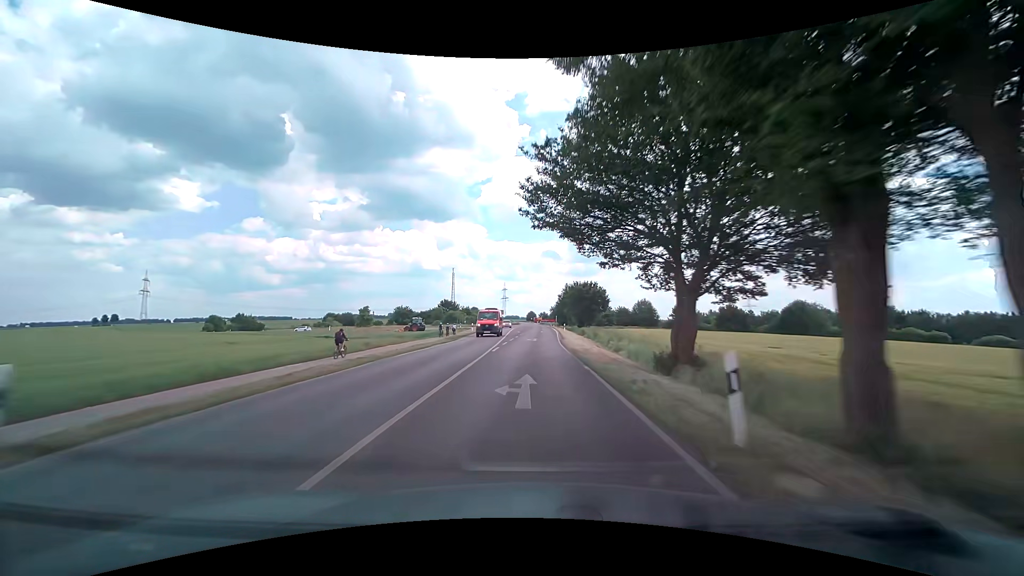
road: tertiary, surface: asphalt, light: Day
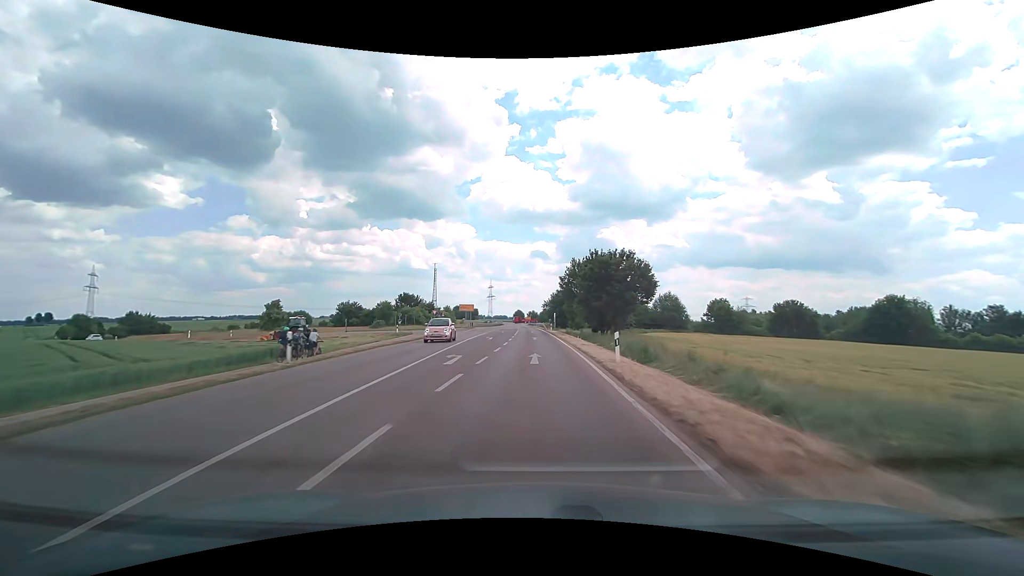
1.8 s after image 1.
(+0.4, +42.4) m; +1°
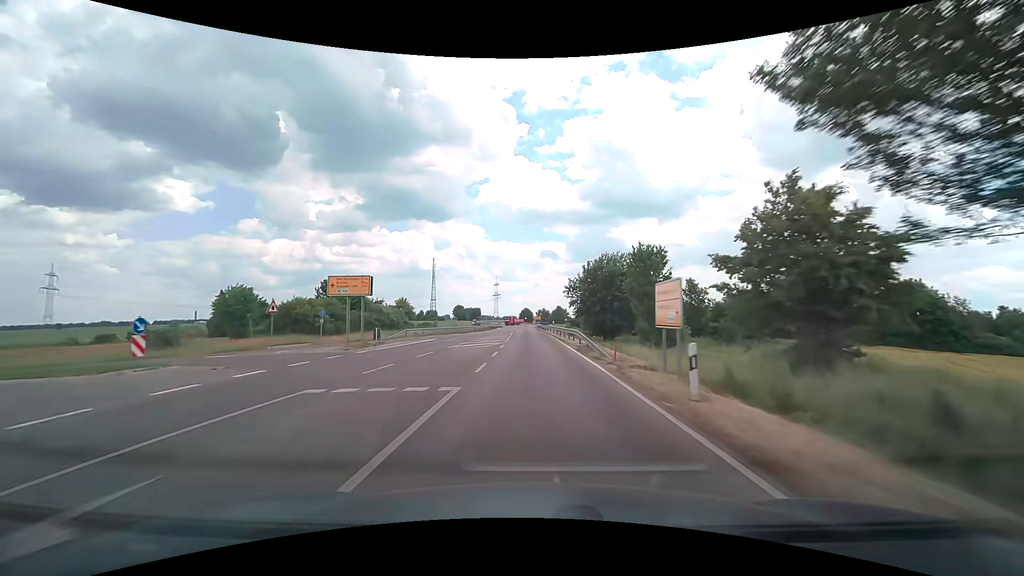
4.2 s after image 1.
(-0.5, +55.5) m; -1°
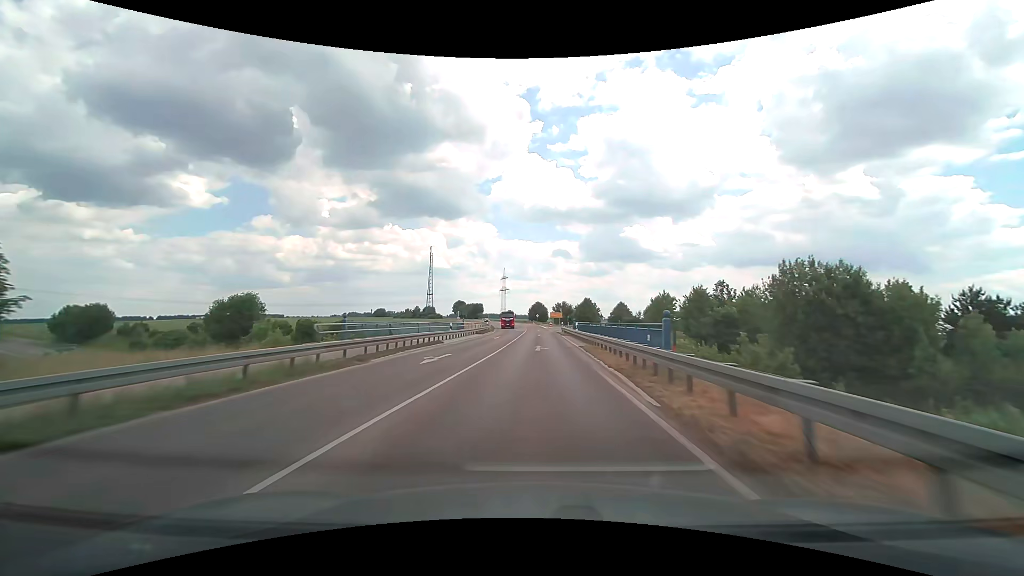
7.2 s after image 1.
(-1.2, +68.0) m; -1°
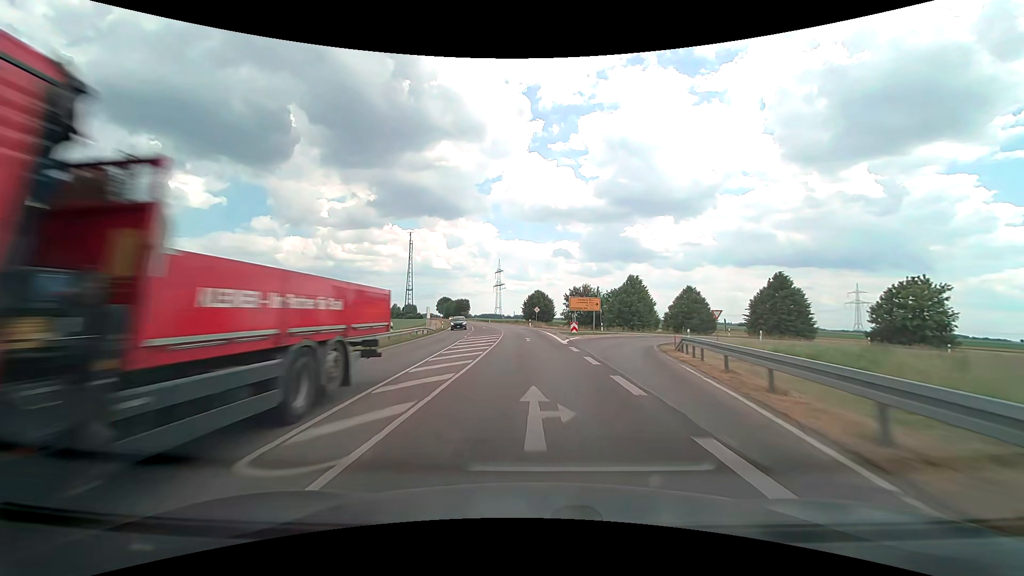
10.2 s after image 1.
(+0.8, +67.4) m; 0°
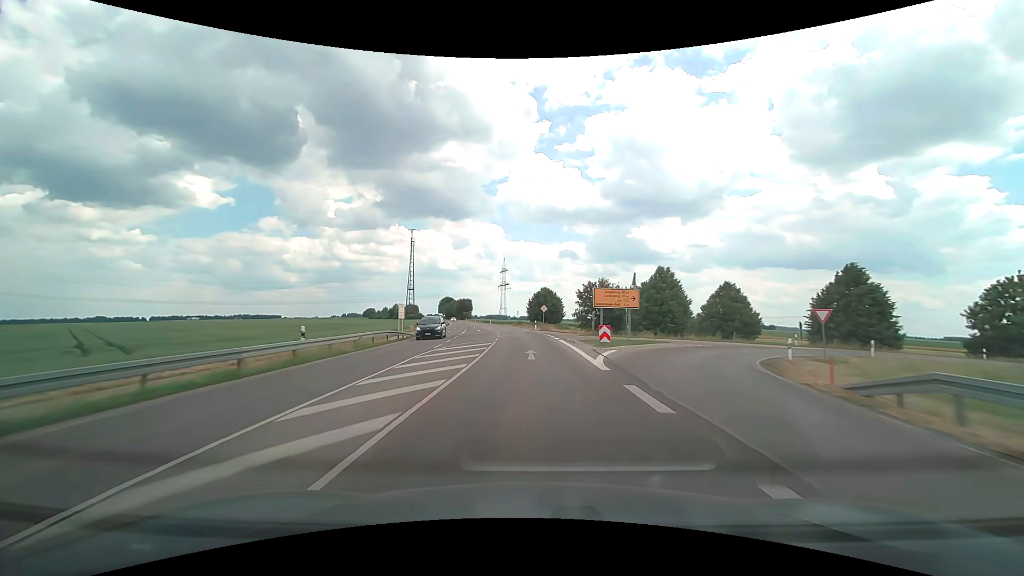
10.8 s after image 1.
(-0.1, +13.4) m; -1°
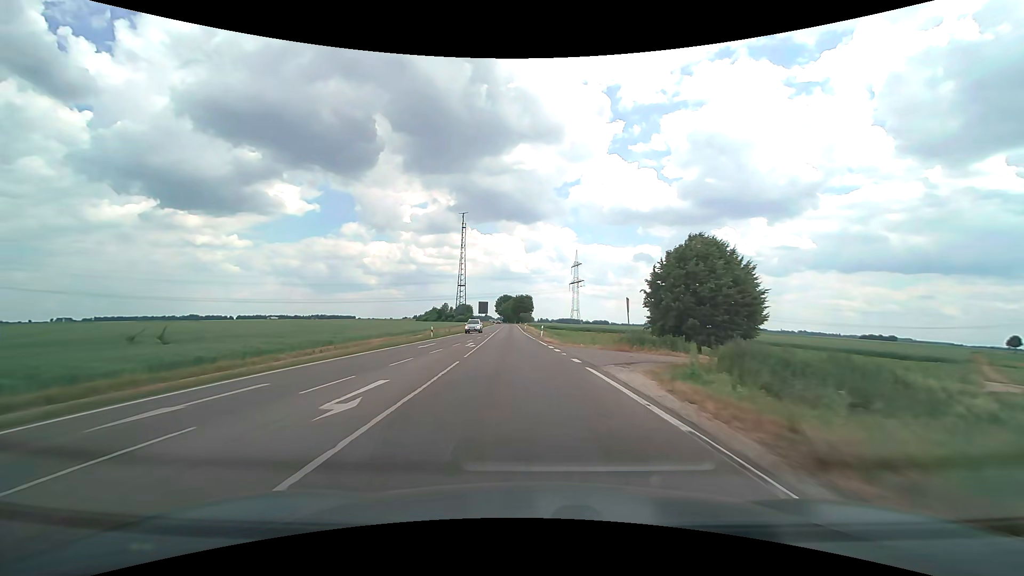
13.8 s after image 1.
(-4.0, +65.8) m; -8°
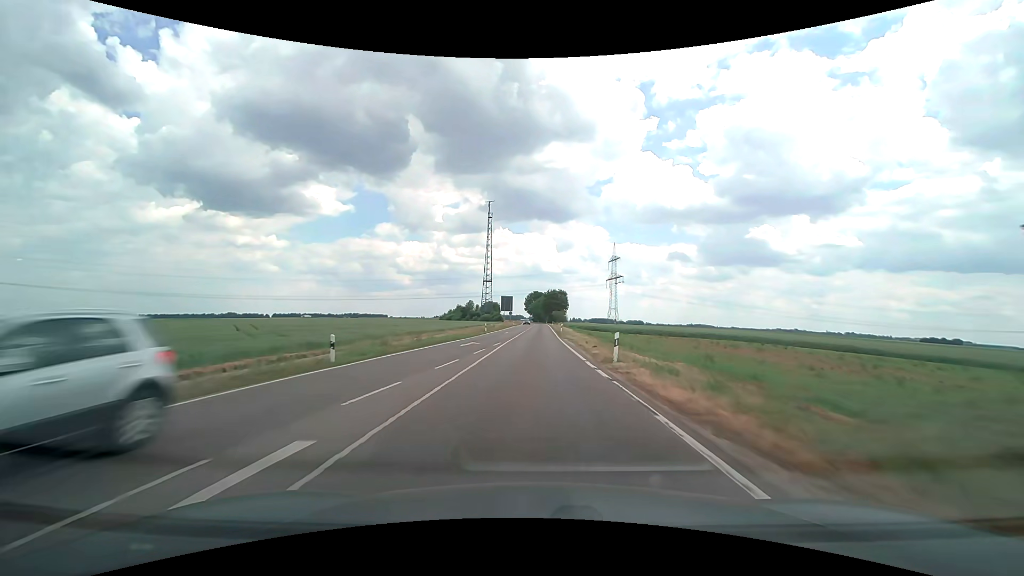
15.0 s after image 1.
(-0.9, +26.0) m; -4°
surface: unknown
(0, +10) (0, +20) (0, +30) (0, +40) (0, +50) (0, +60) (+1, +70) (+1, +80) (+1, +90) (+1, +100) m
